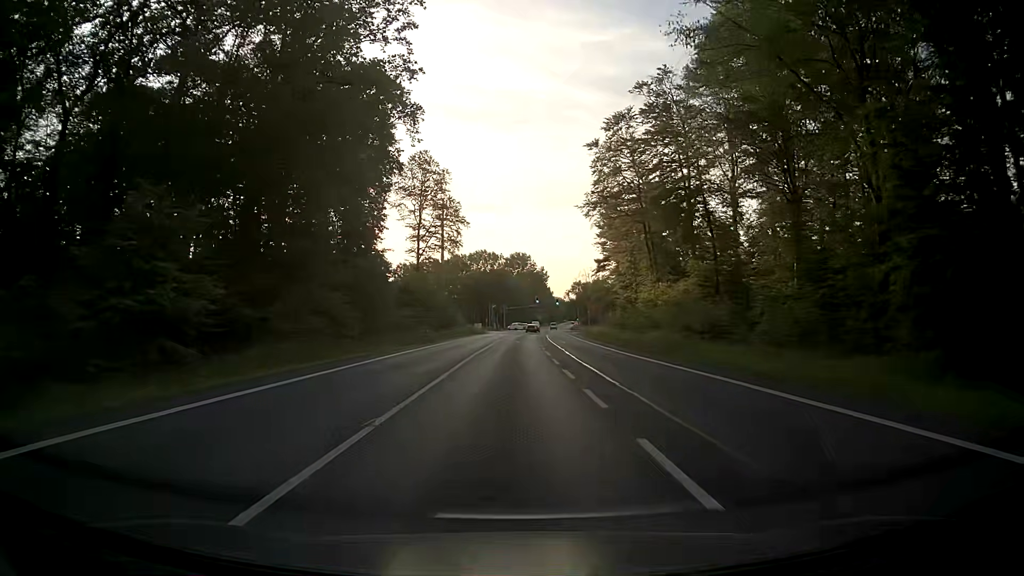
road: primary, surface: asphalt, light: Day
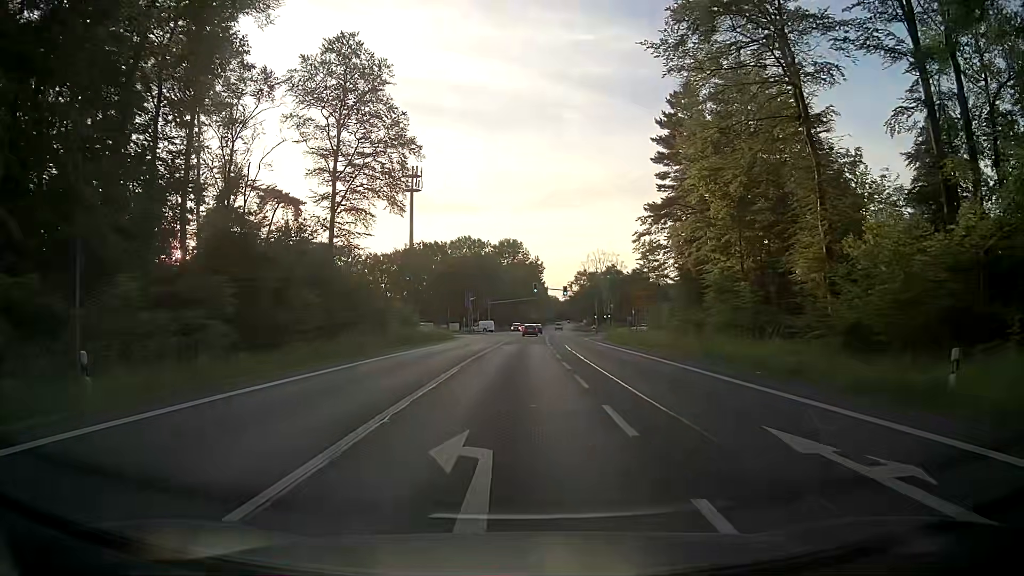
(0.0, +45.4) m; +1°
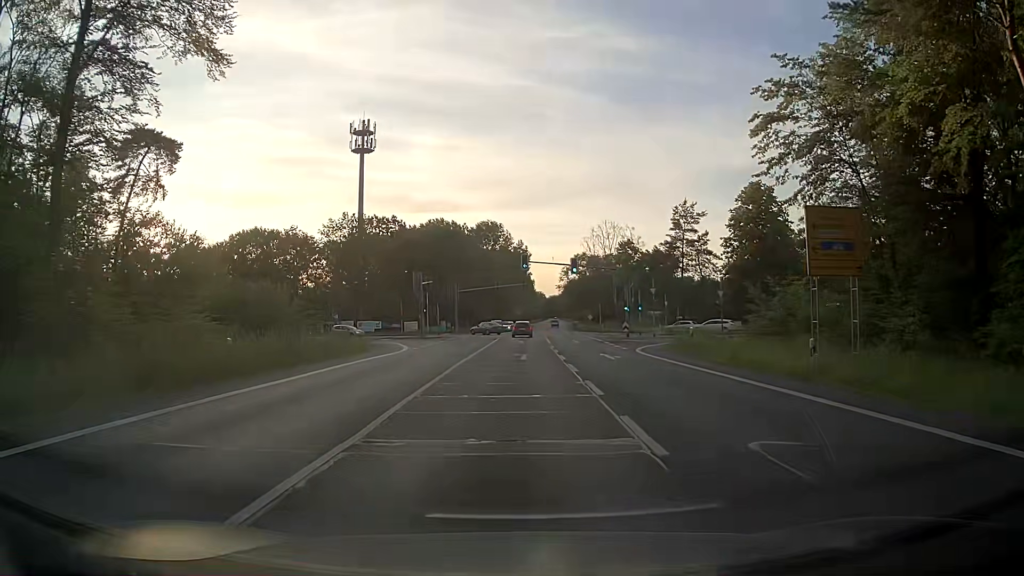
(-0.1, +37.9) m; 0°
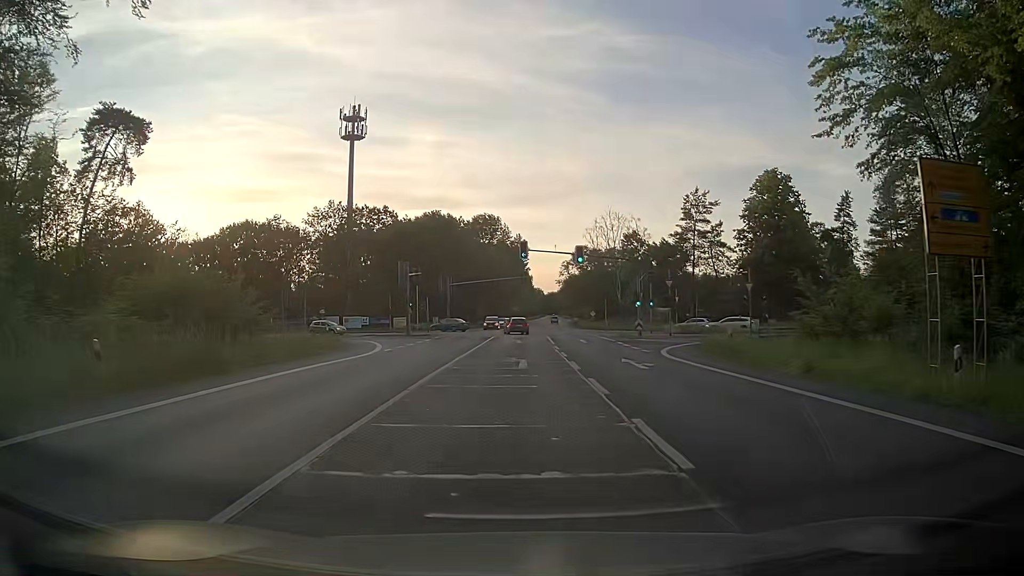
(0.0, +6.9) m; +1°
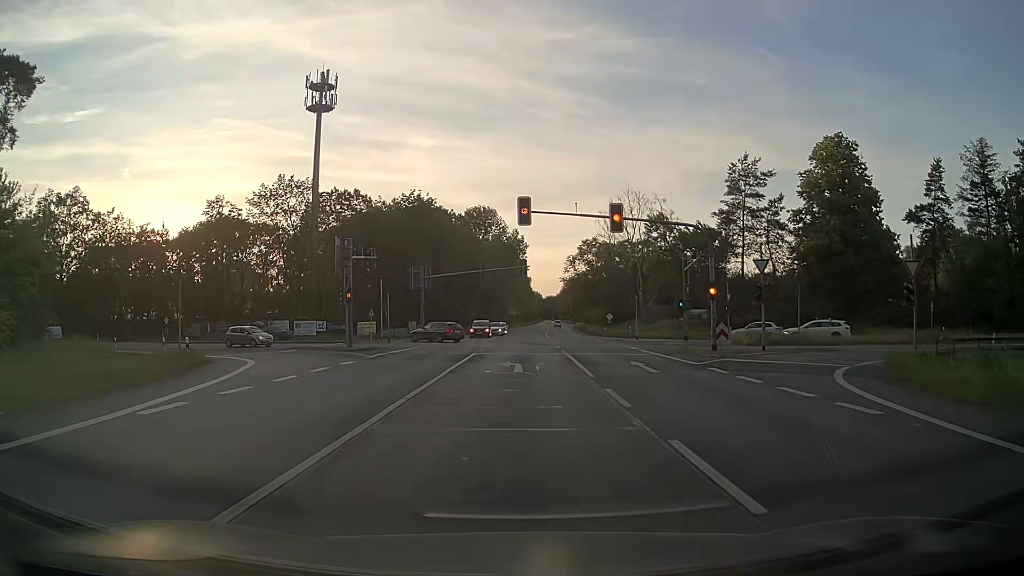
(-0.2, +19.7) m; 0°
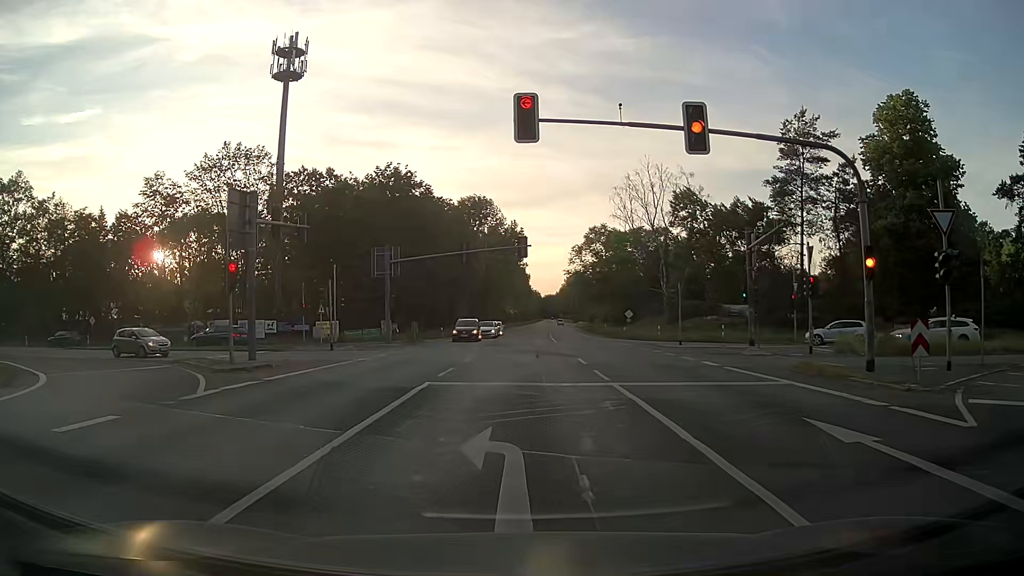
(-0.1, +14.2) m; -1°
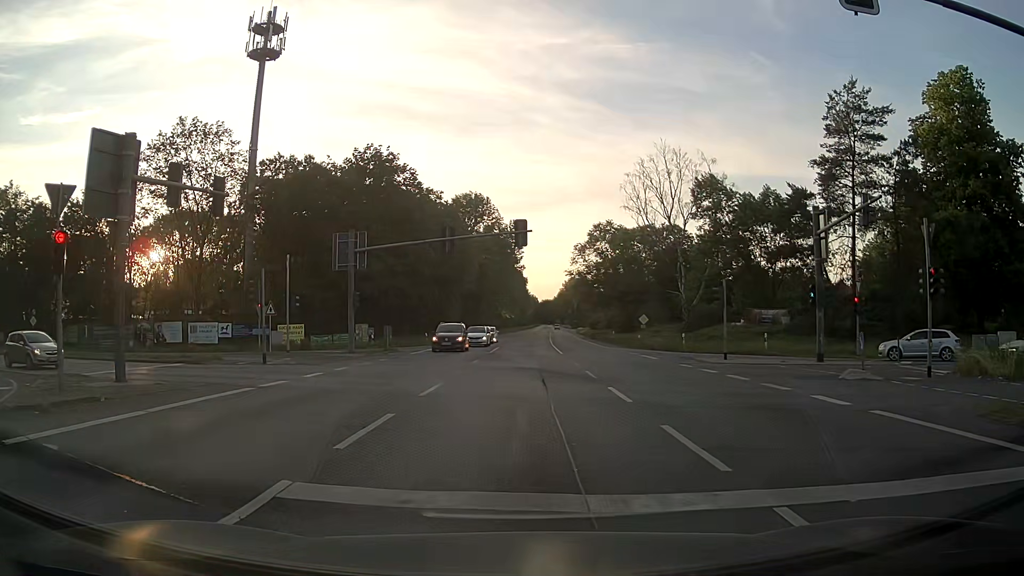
(0.0, +8.4) m; +1°
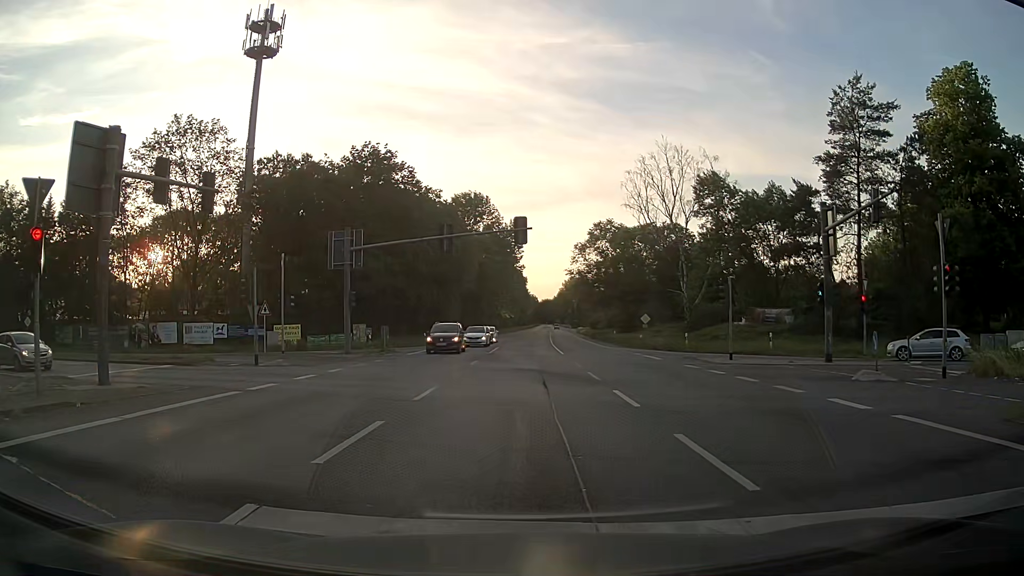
(0.0, +0.7) m; -1°
(0, +10) (-1, +20) (-7, +28) (-15, +33) (-25, +36) (-35, +39) (-44, +41) (-54, +44) (-63, +47) (-73, +50) m
